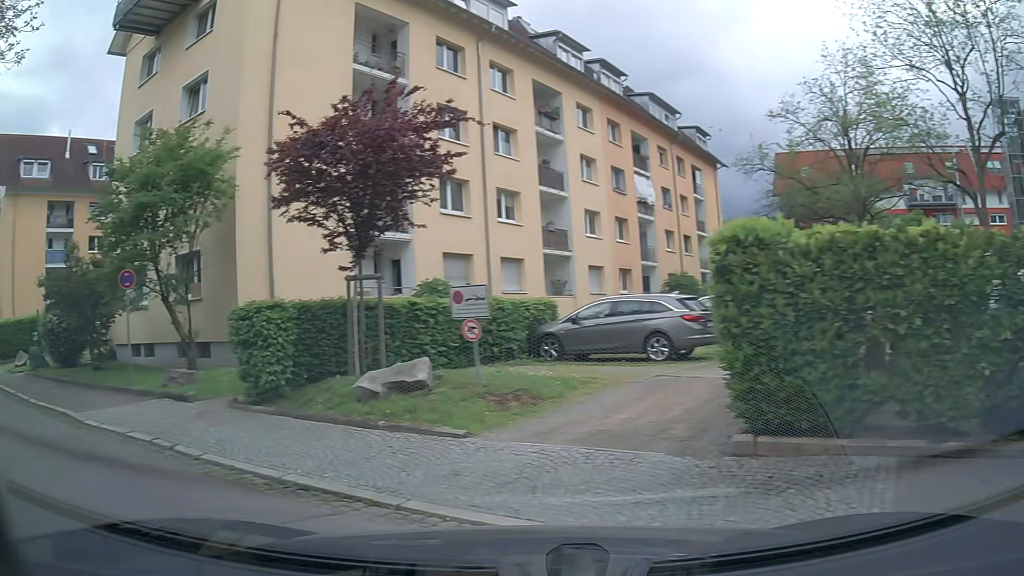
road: residential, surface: asphalt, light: Day
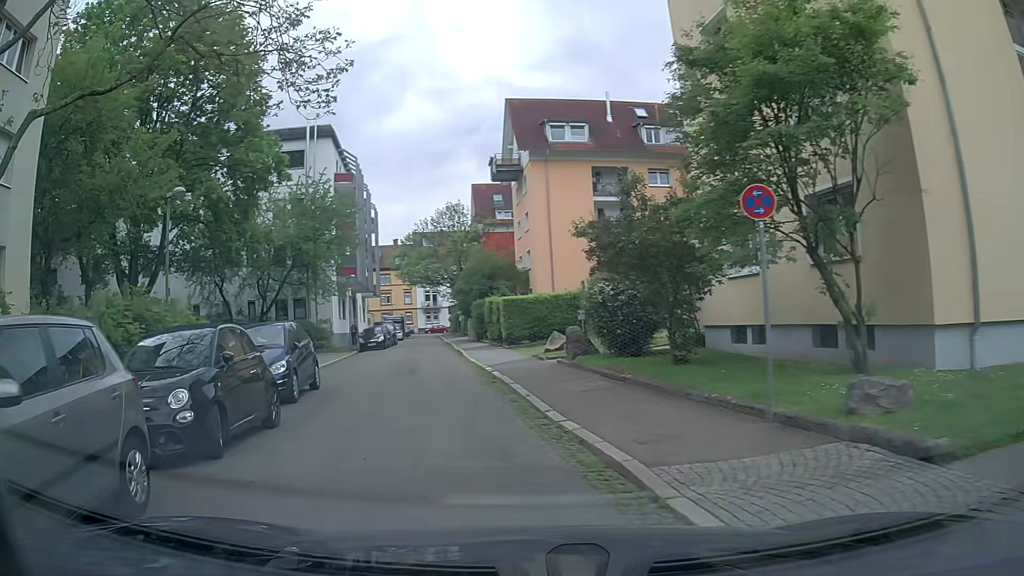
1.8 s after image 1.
(-3.5, +6.8) m; -47°
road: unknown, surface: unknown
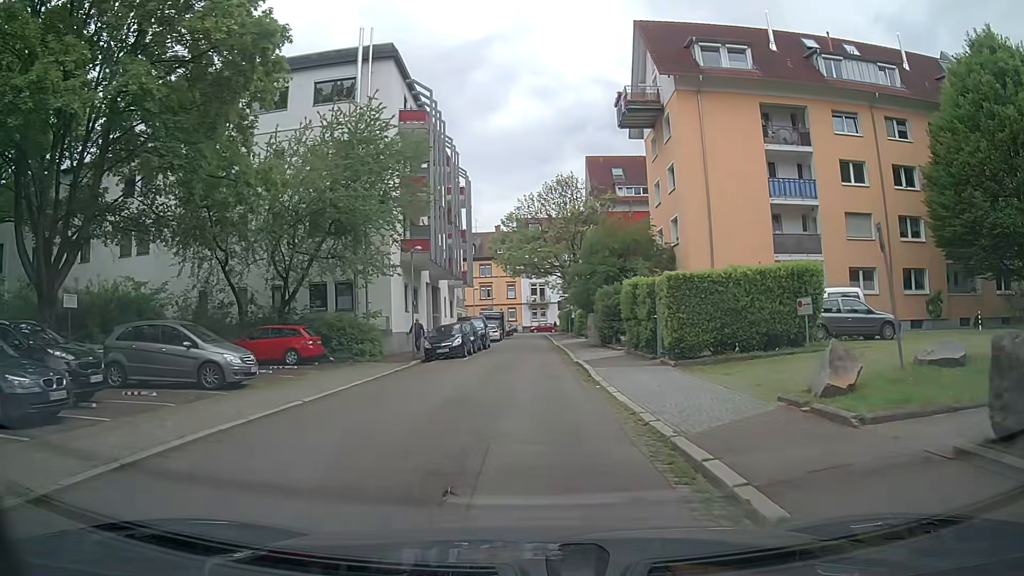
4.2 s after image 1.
(-2.1, +14.8) m; -11°
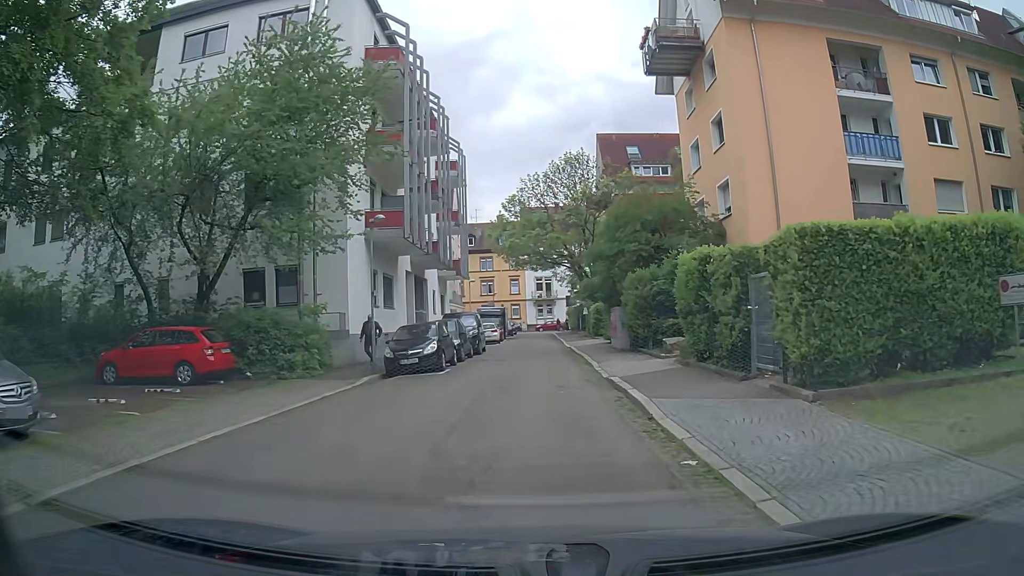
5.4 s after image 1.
(+0.2, +8.5) m; 0°
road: residential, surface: asphalt
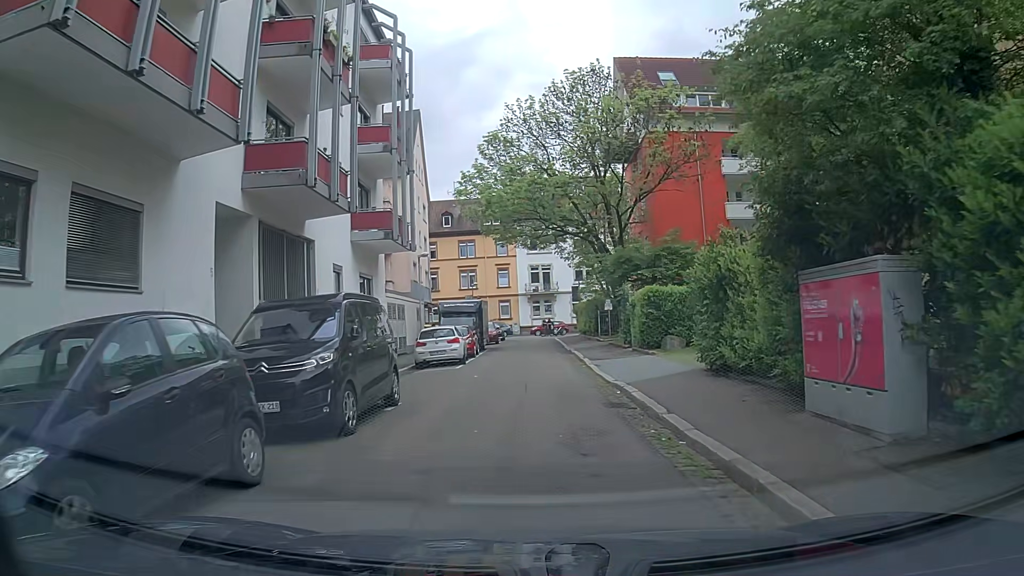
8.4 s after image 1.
(+0.6, +20.8) m; 0°
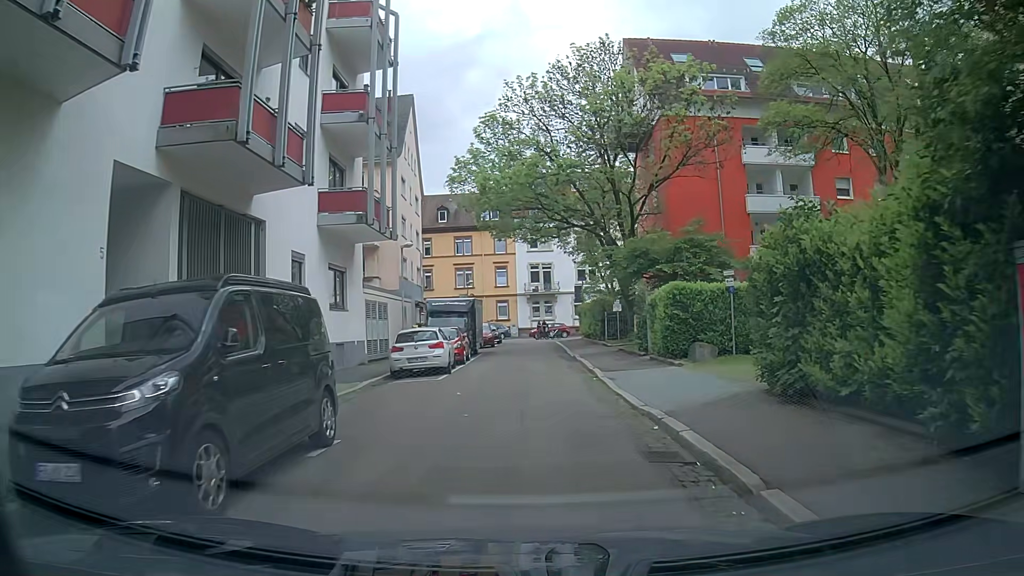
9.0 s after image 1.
(+0.1, +4.1) m; 0°
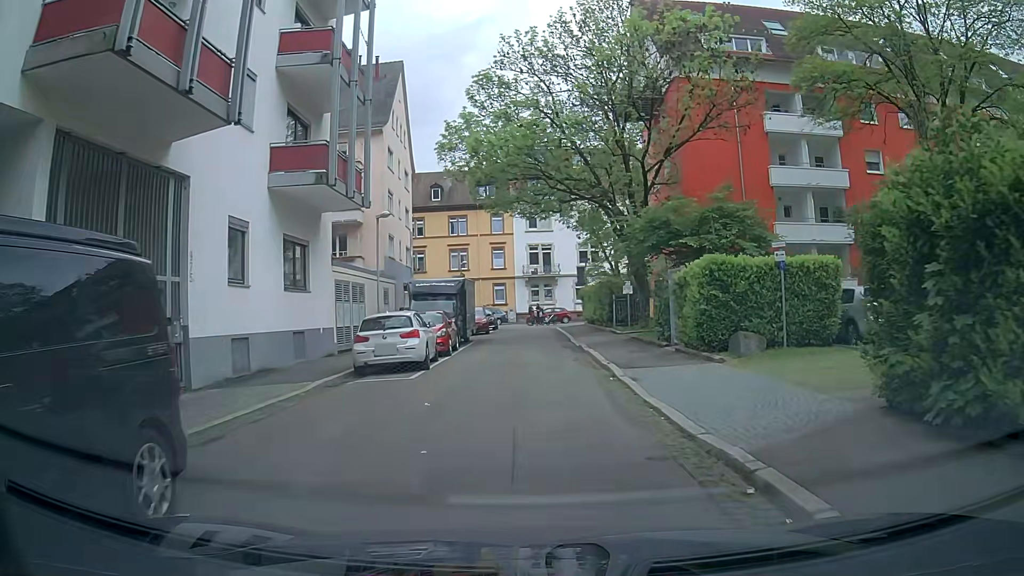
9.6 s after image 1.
(+0.1, +4.0) m; +3°
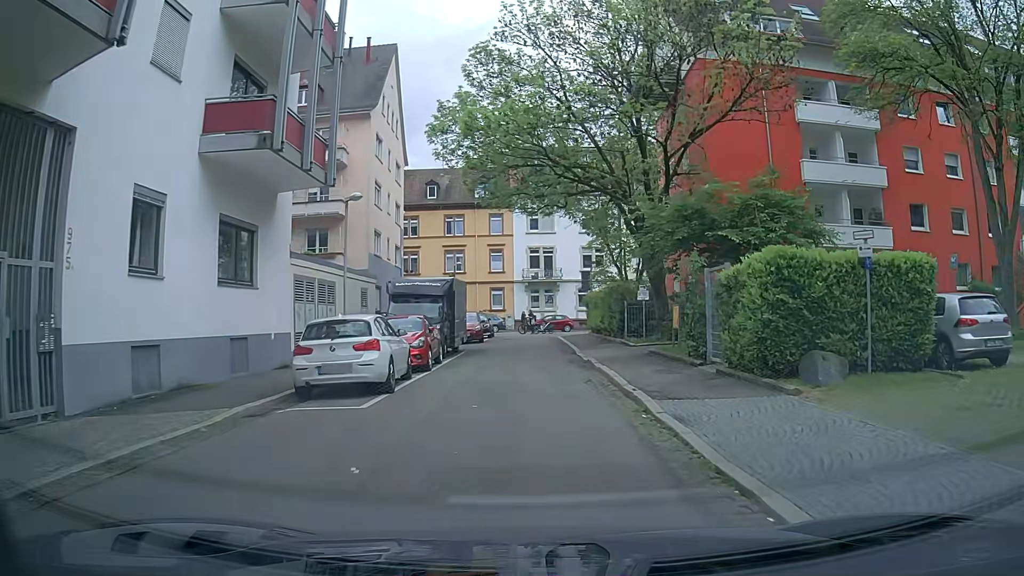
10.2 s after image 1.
(-0.1, +4.1) m; -2°
